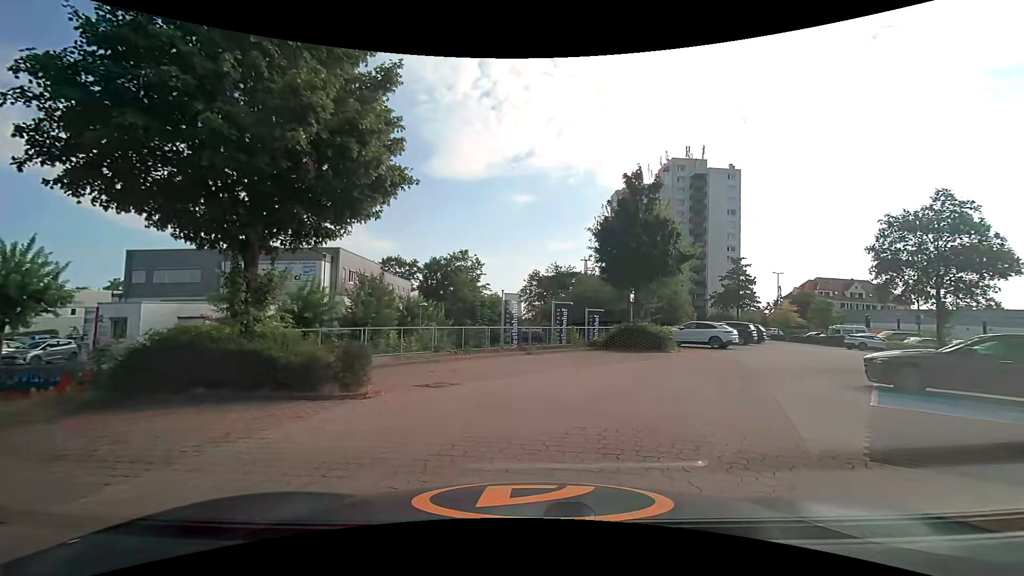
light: Day
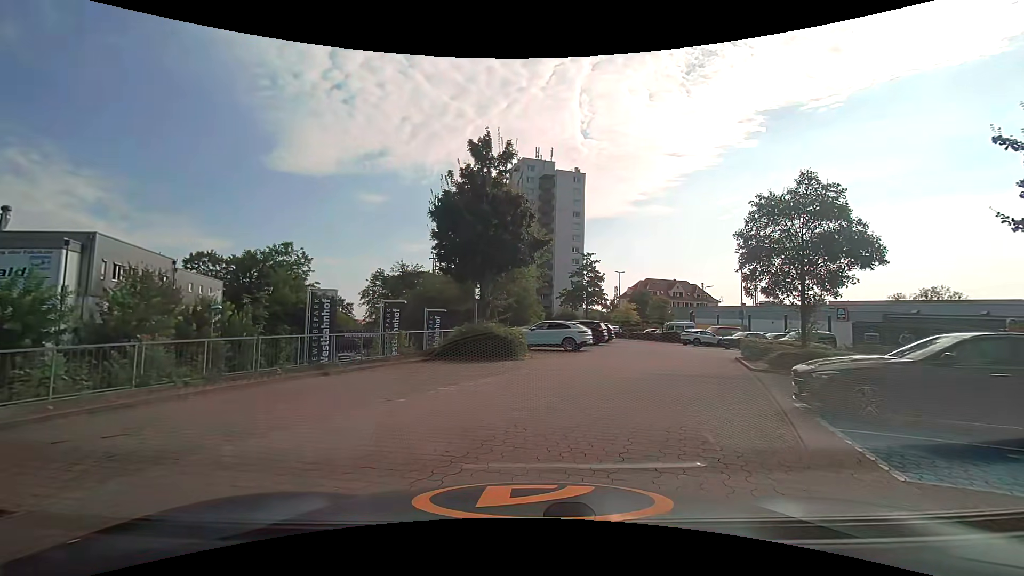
(+0.7, +5.8) m; +14°
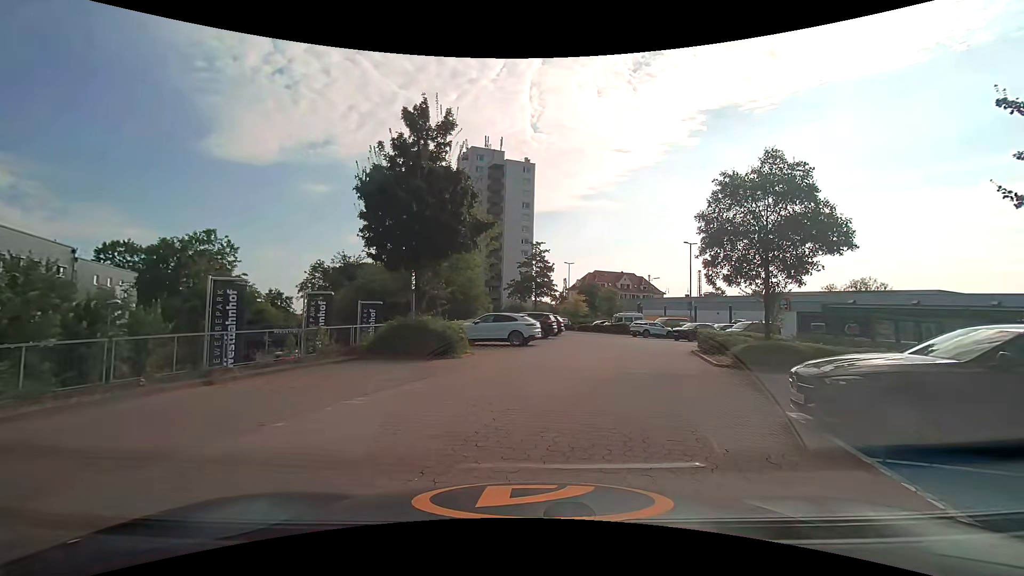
(+0.2, +2.3) m; +6°
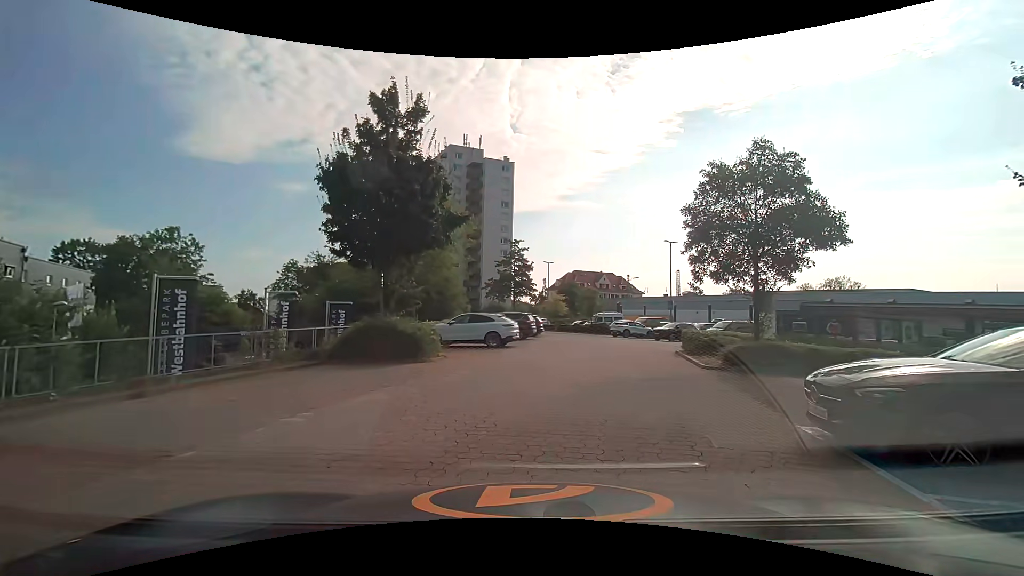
(0.0, +1.2) m; +2°
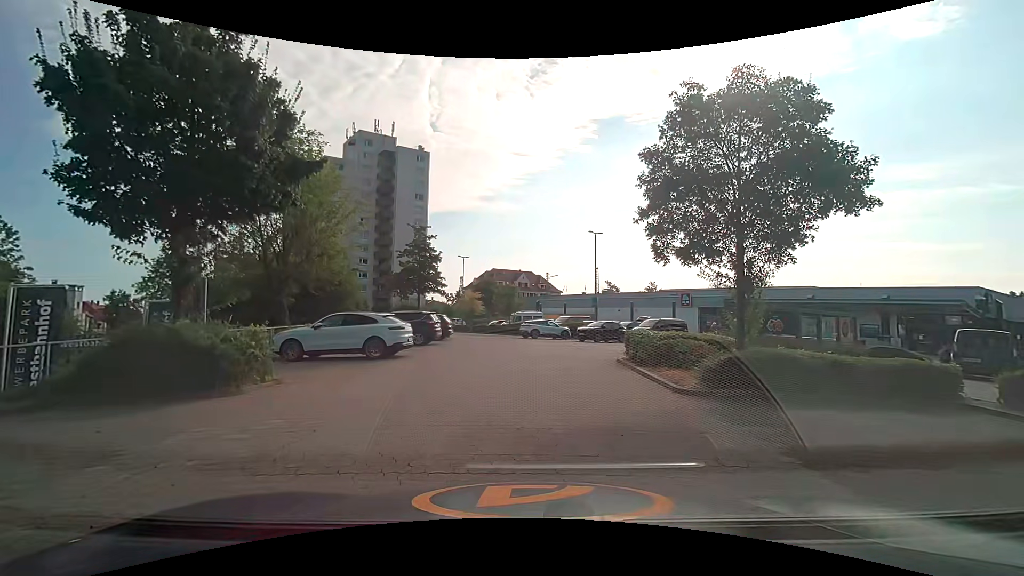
(+0.6, +5.7) m; +10°
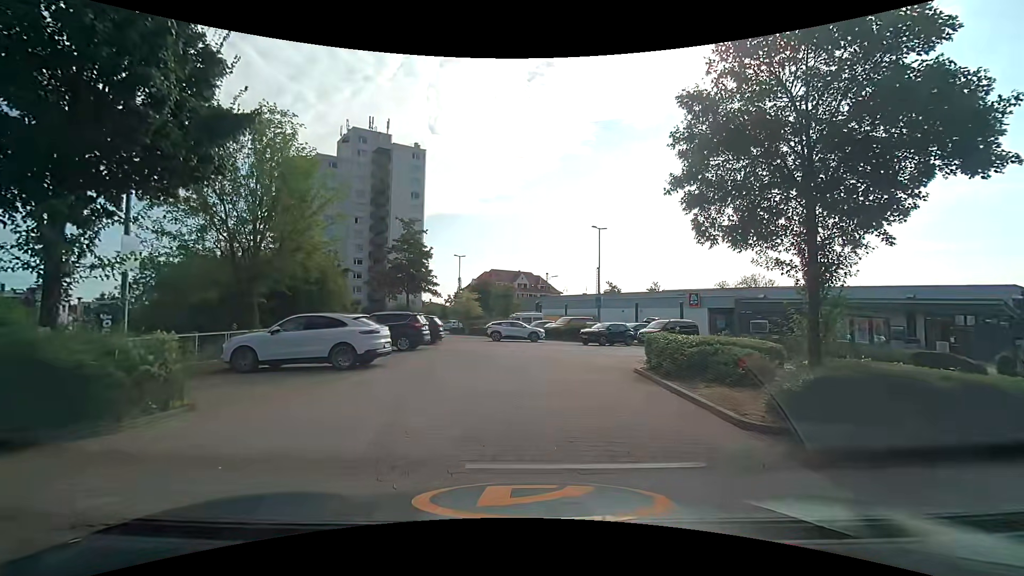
(0.0, +2.8) m; 0°
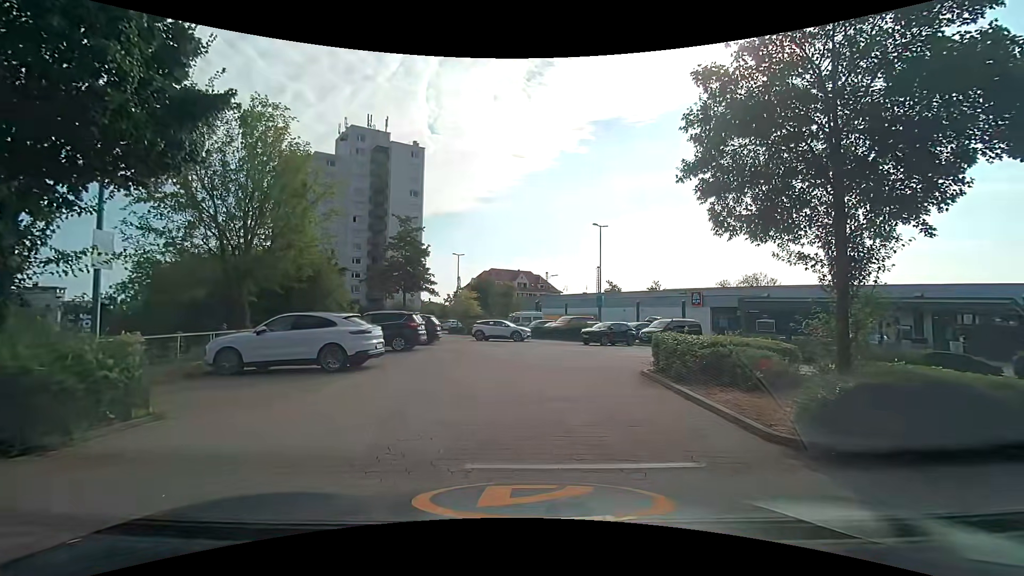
(0.0, +0.7) m; 0°
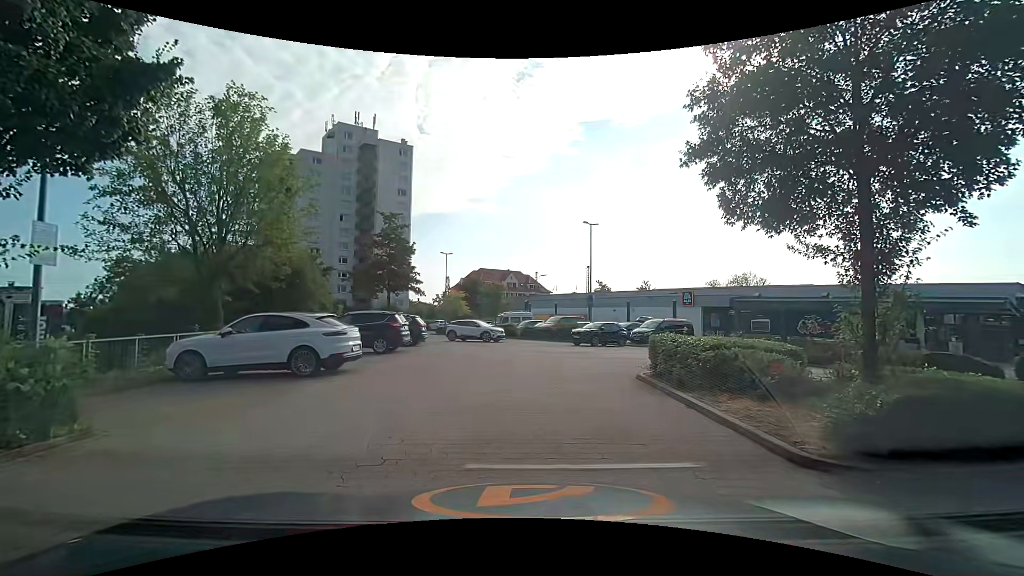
(0.0, +0.9) m; 0°
